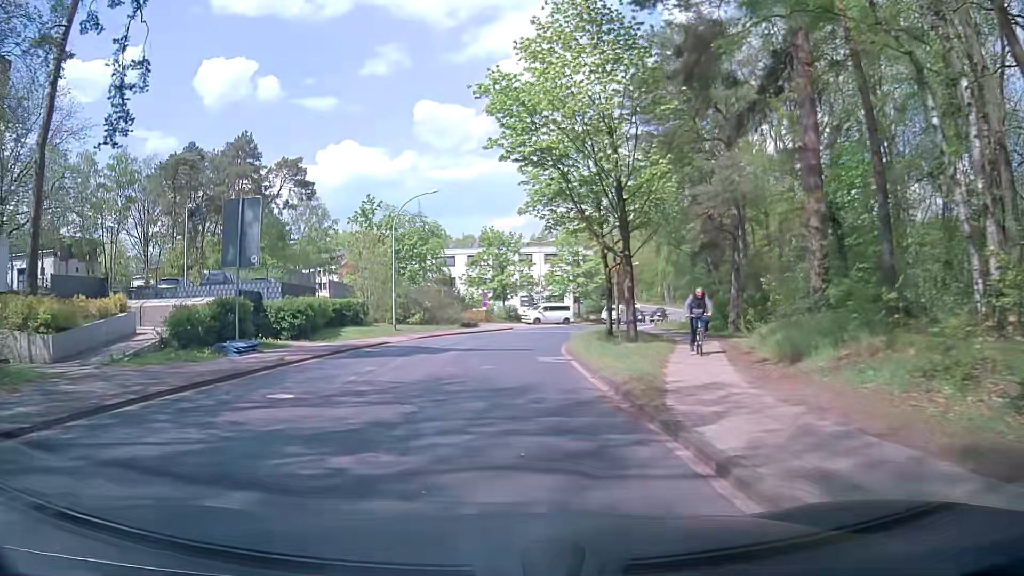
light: Day
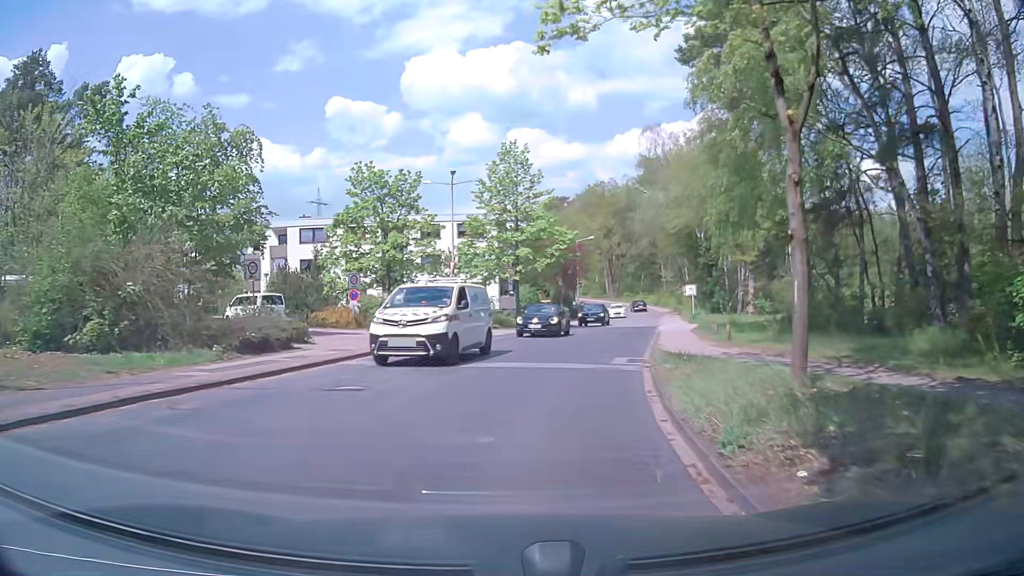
(+1.0, +29.5) m; +6°
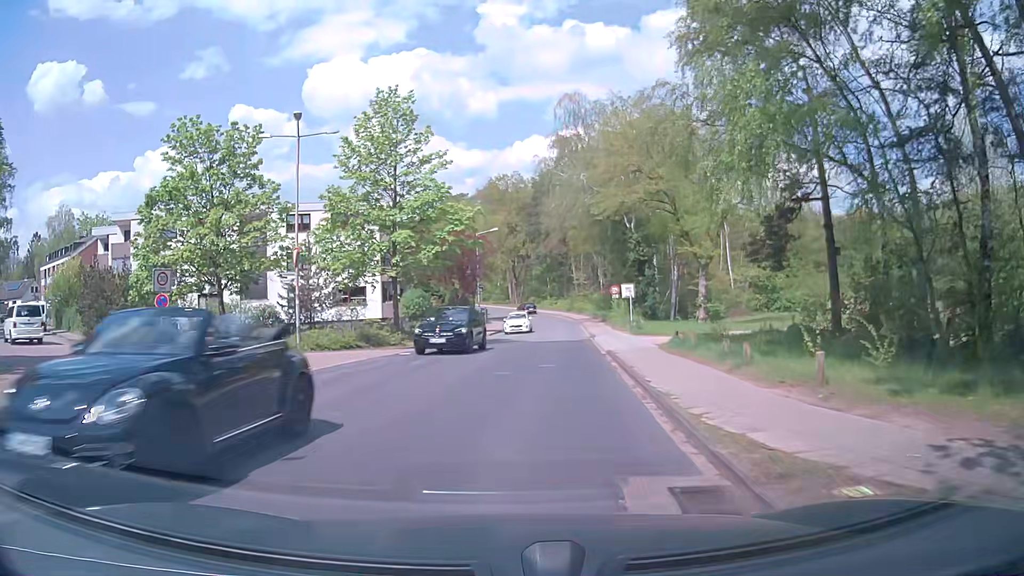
(+1.0, +12.2) m; +9°
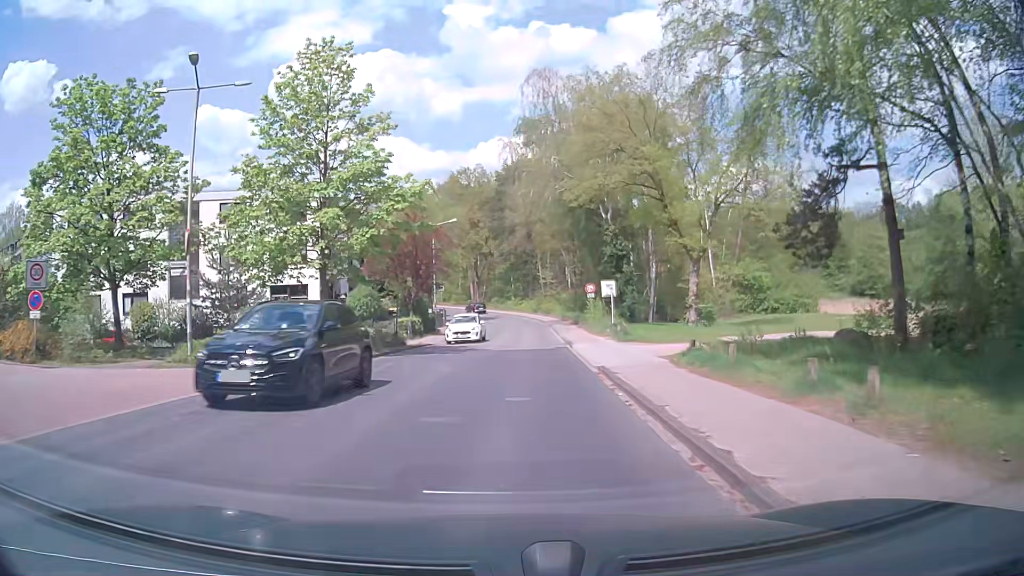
(+0.1, +6.2) m; +3°
(0, +10) (+1, +20) (+1, +30) (+1, +40) (+1, +50) (+1, +60) (0, +70) (-2, +80) (-5, +89) (-9, +98) m
